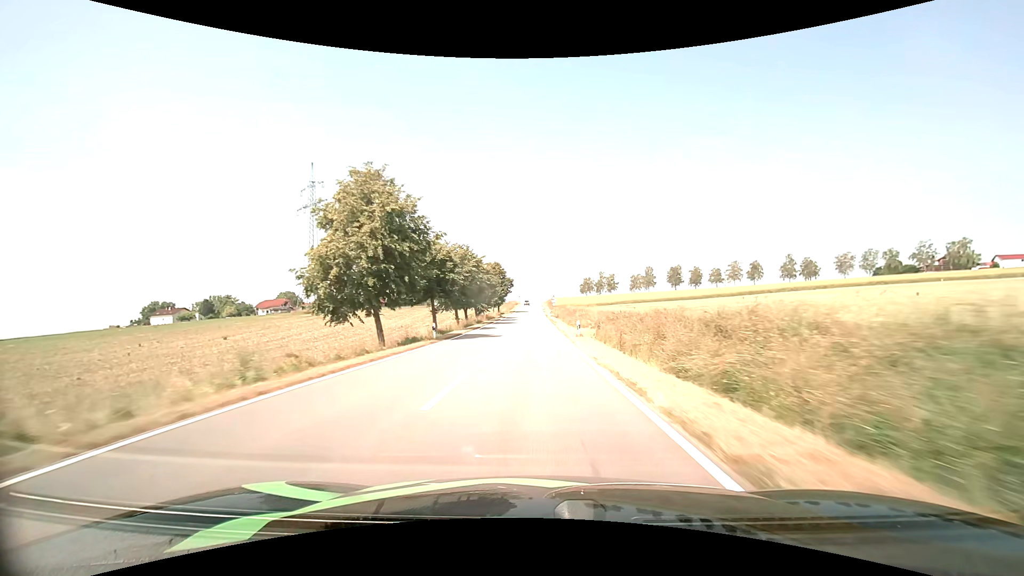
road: tertiary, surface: asphalt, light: Day
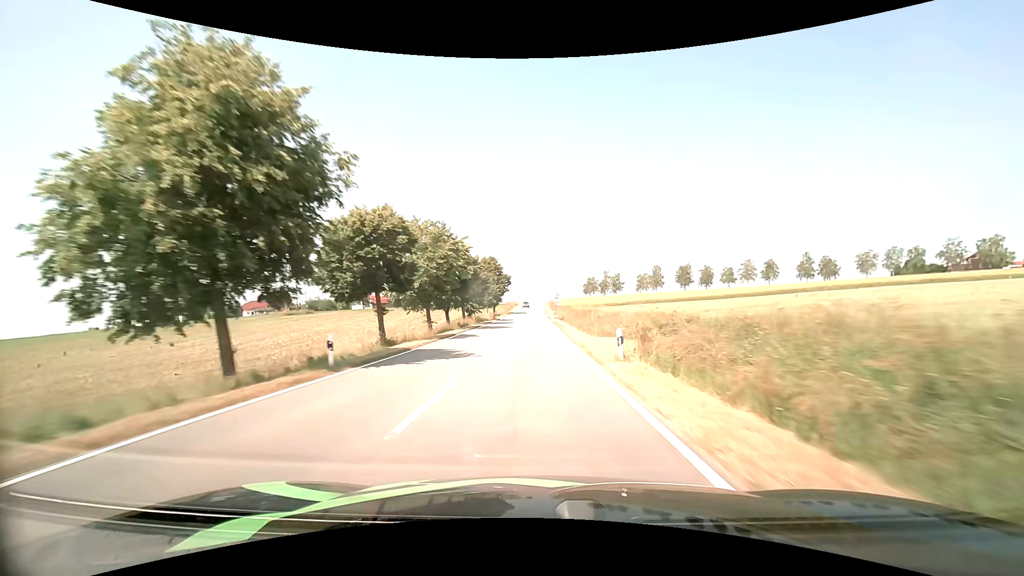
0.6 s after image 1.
(0.0, +13.5) m; 0°
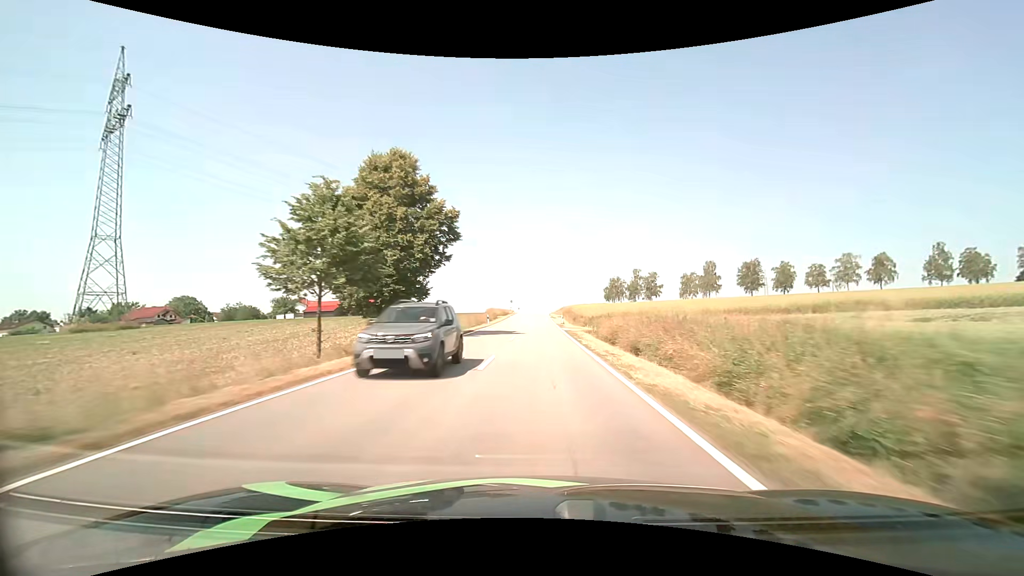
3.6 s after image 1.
(-0.4, +68.0) m; 0°
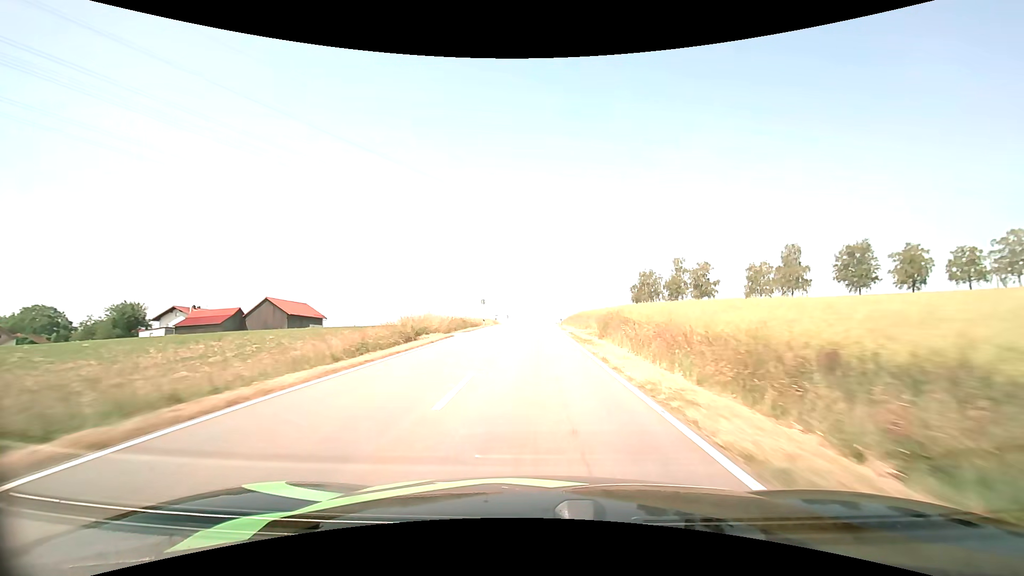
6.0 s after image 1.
(+0.4, +54.4) m; 0°
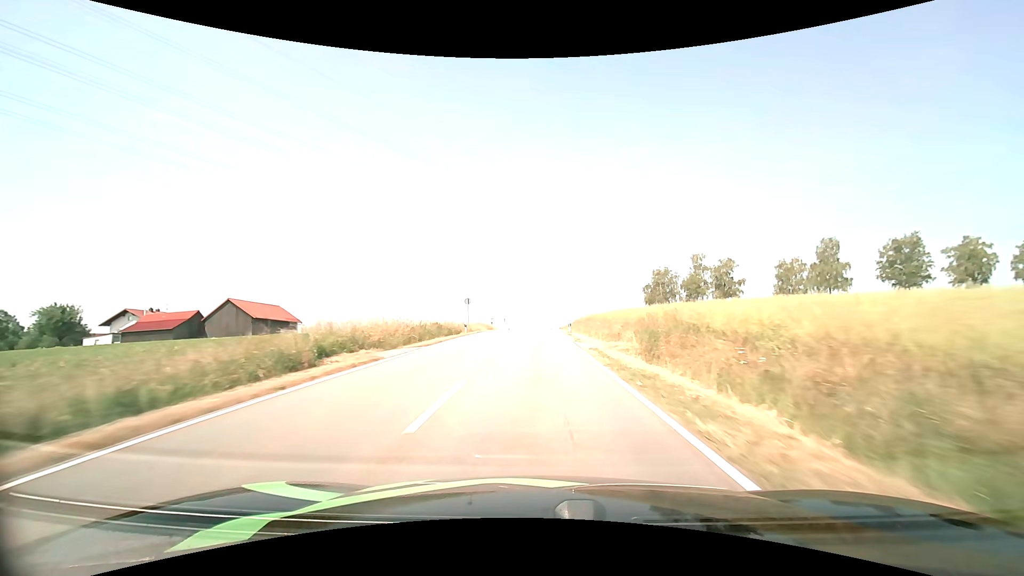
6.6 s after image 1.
(0.0, +13.4) m; 0°
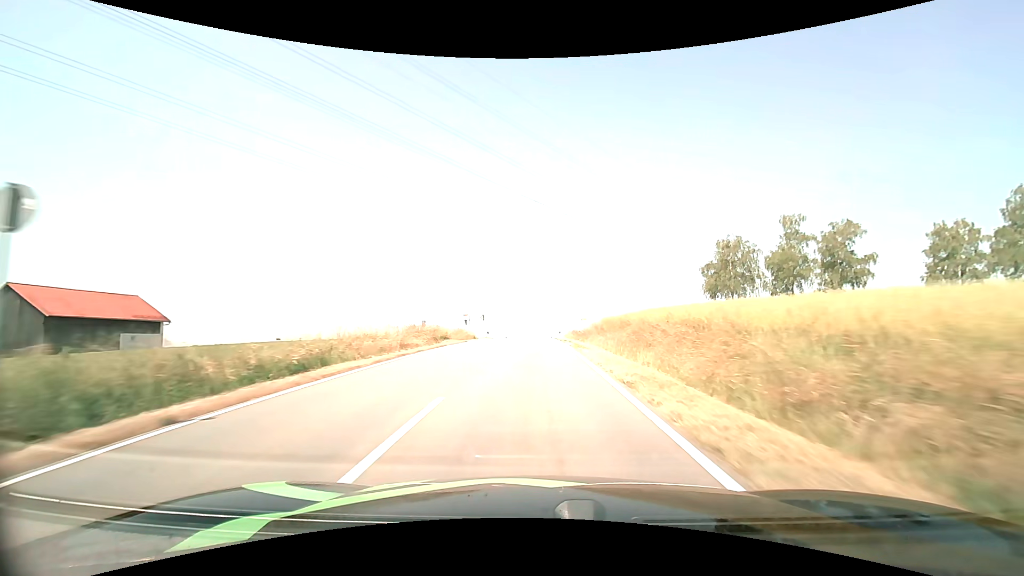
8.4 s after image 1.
(0.0, +38.8) m; 0°
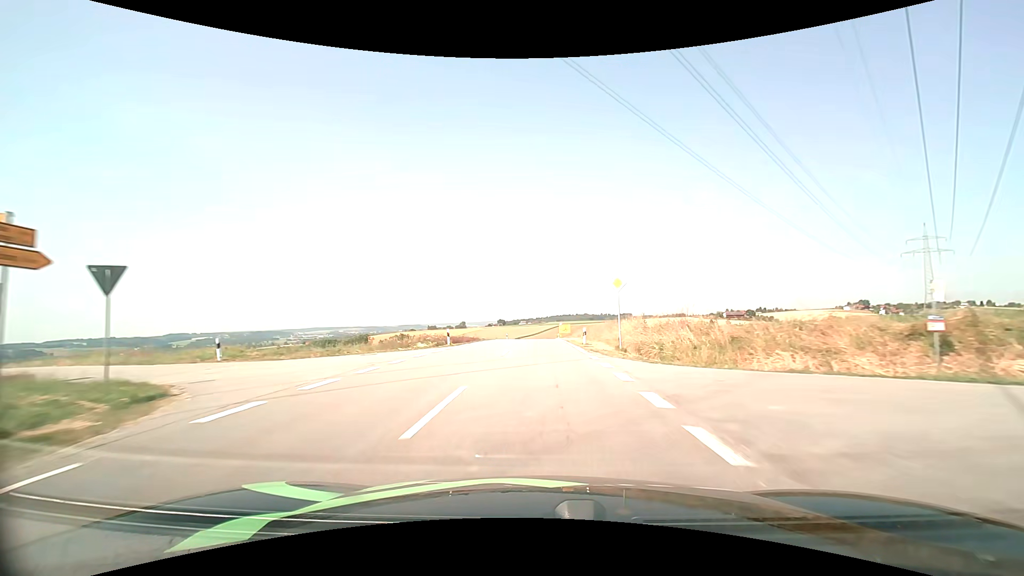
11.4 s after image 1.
(-0.3, +59.6) m; 0°
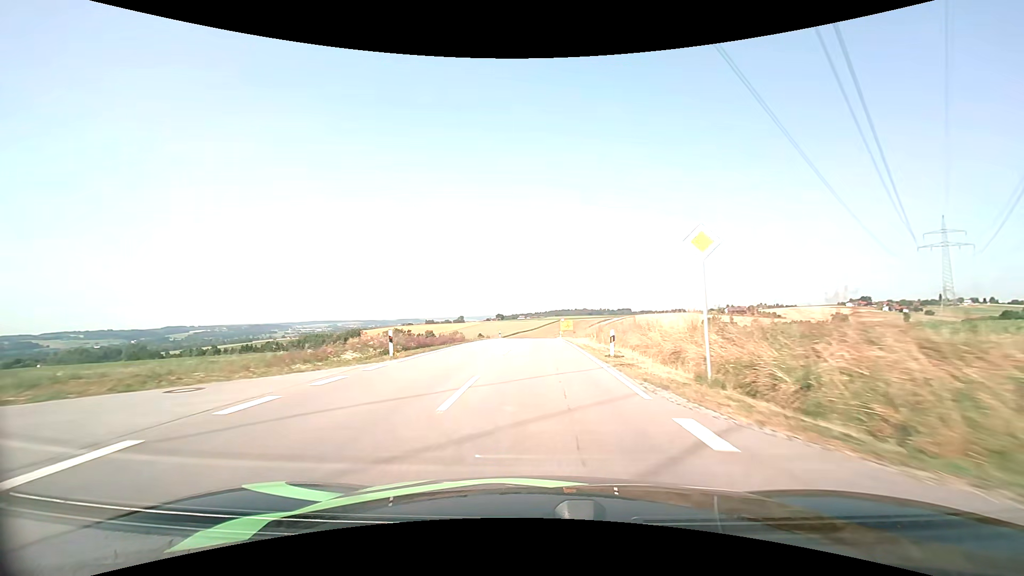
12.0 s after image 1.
(0.0, +11.3) m; 0°
(0, +10) (0, +20) (0, +30) (0, +40) (0, +50) (0, +60) (0, +70) (+1, +80) (+1, +90) (+1, +100) m
